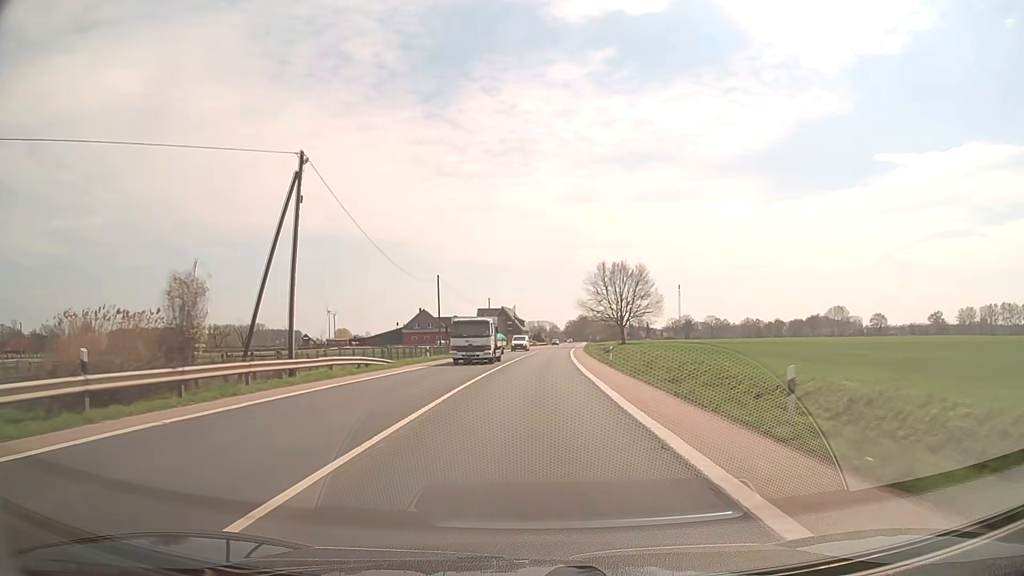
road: secondary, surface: asphalt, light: Day
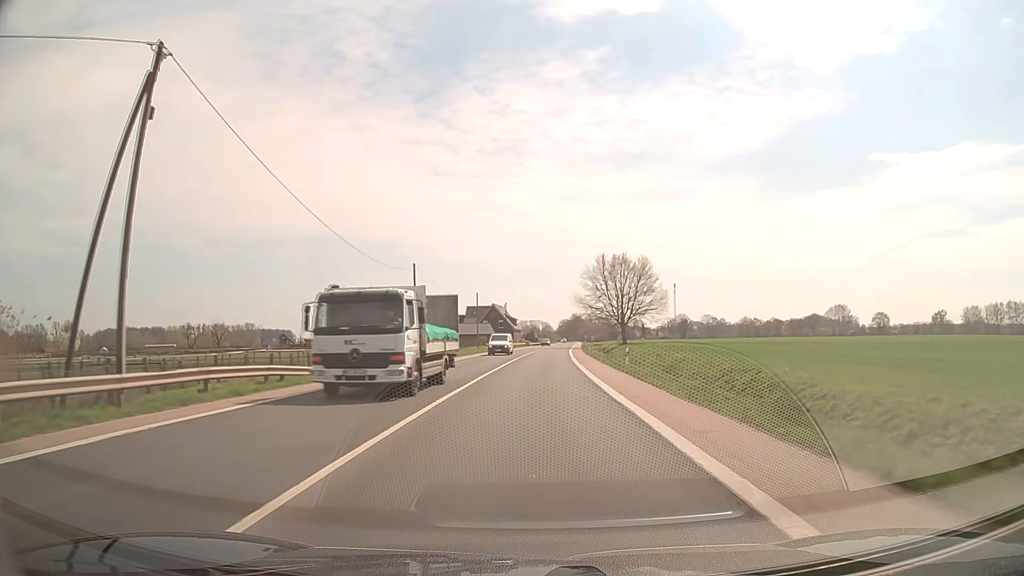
(+0.1, +10.7) m; +1°
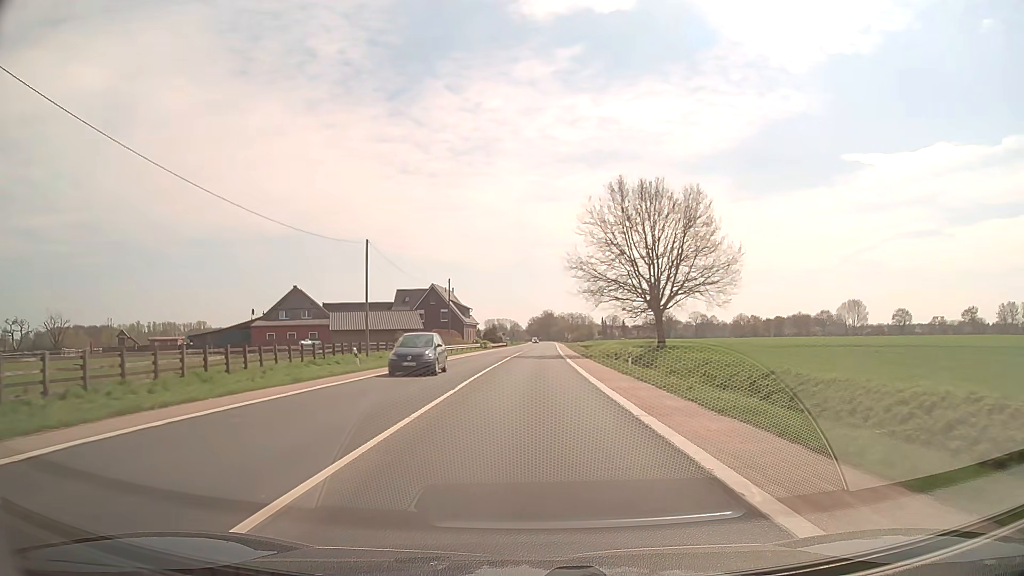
(+1.4, +53.6) m; +3°
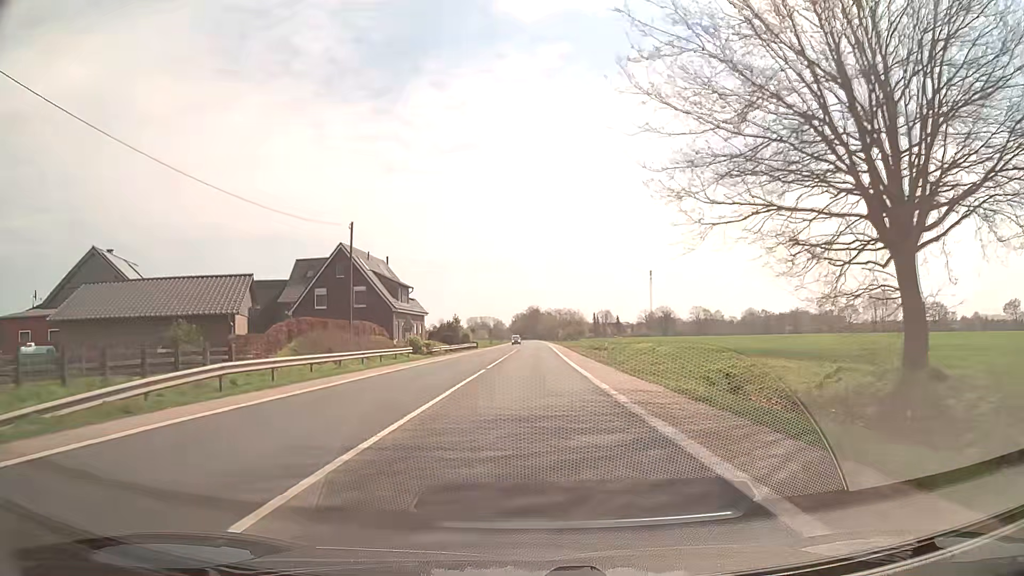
(+0.6, +43.0) m; +1°
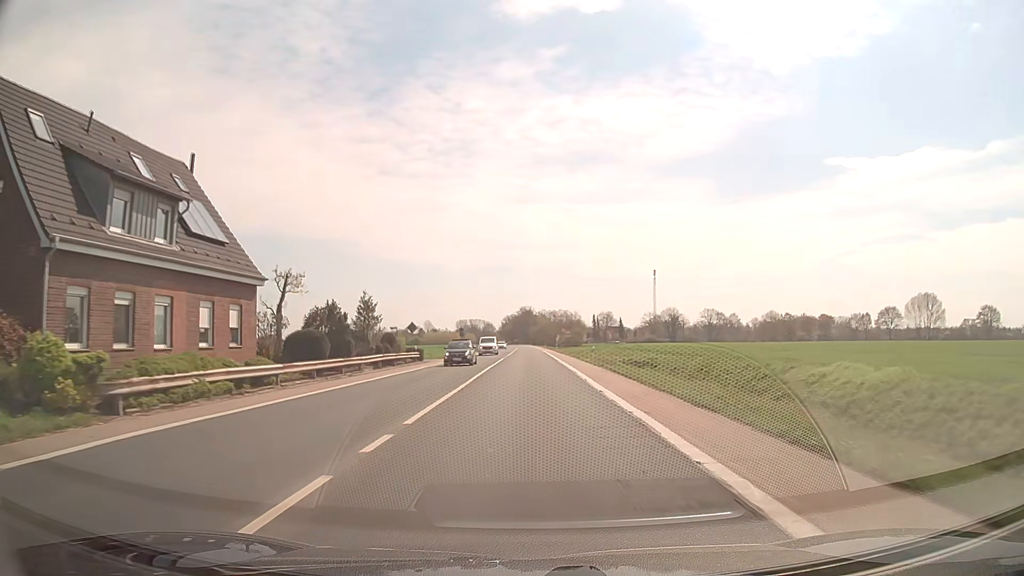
(+0.2, +43.1) m; 0°
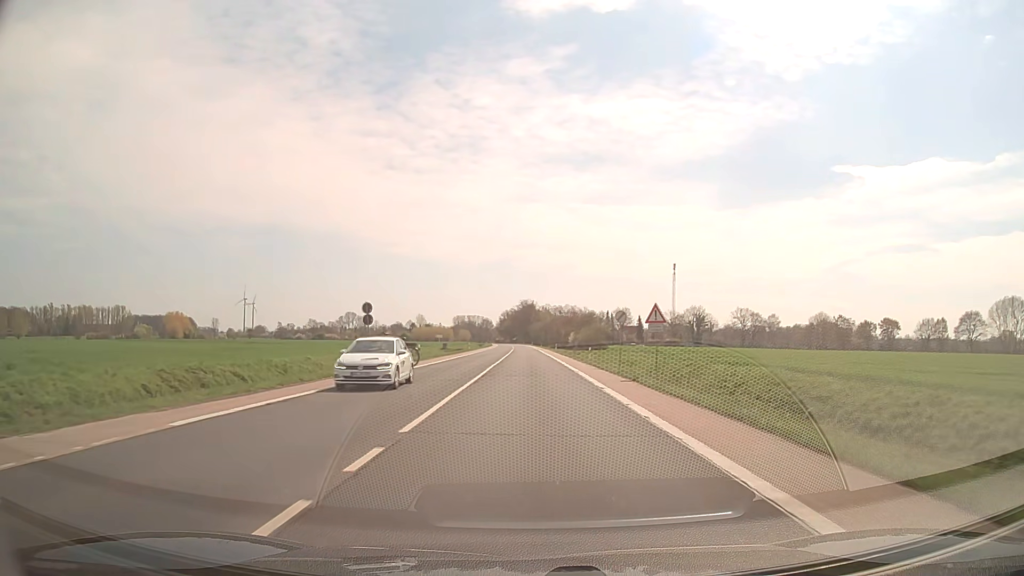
(0.0, +53.8) m; 0°
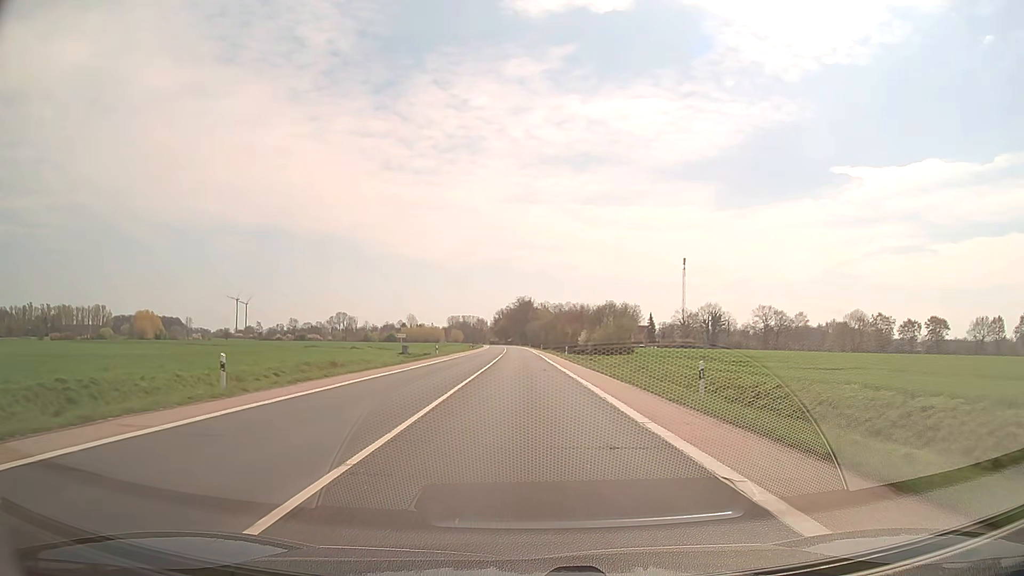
(+0.1, +33.1) m; 0°
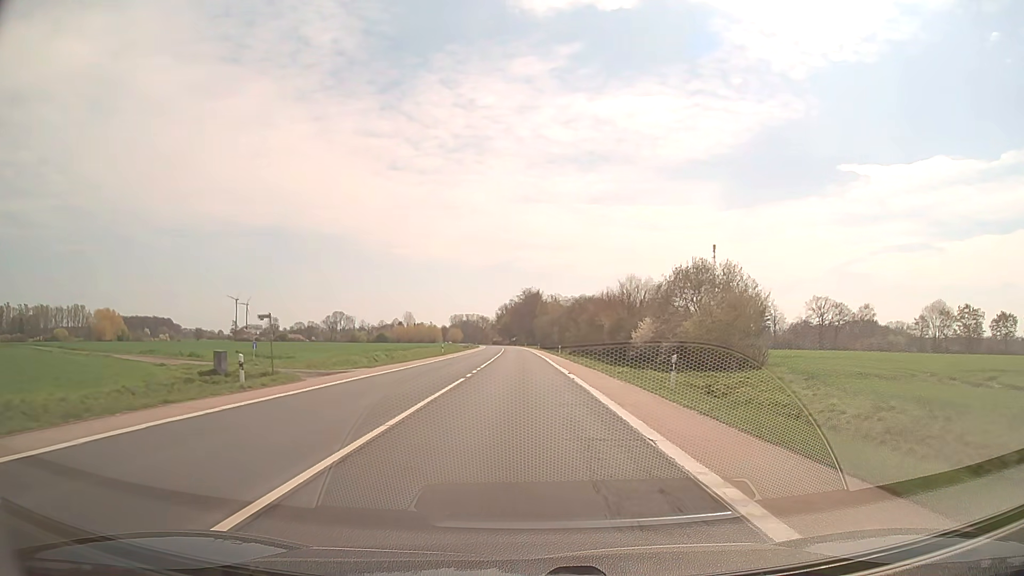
(-0.1, +48.2) m; -1°
(0, +10) (0, +20) (0, +30) (0, +40) (0, +50) (-1, +60) (-1, +70) (-1, +80) (-1, +90) (-2, +100) m
